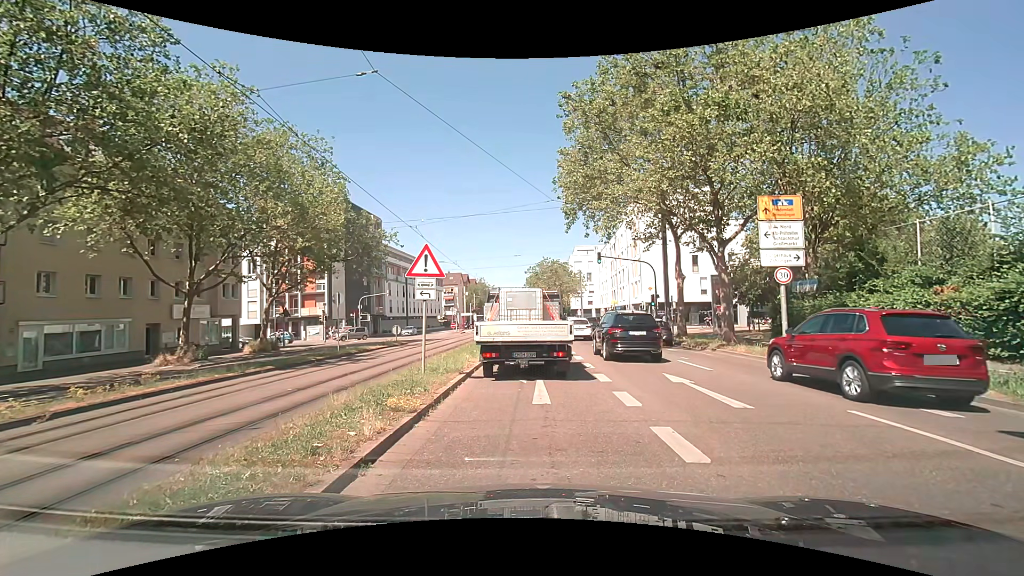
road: primary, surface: asphalt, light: Day
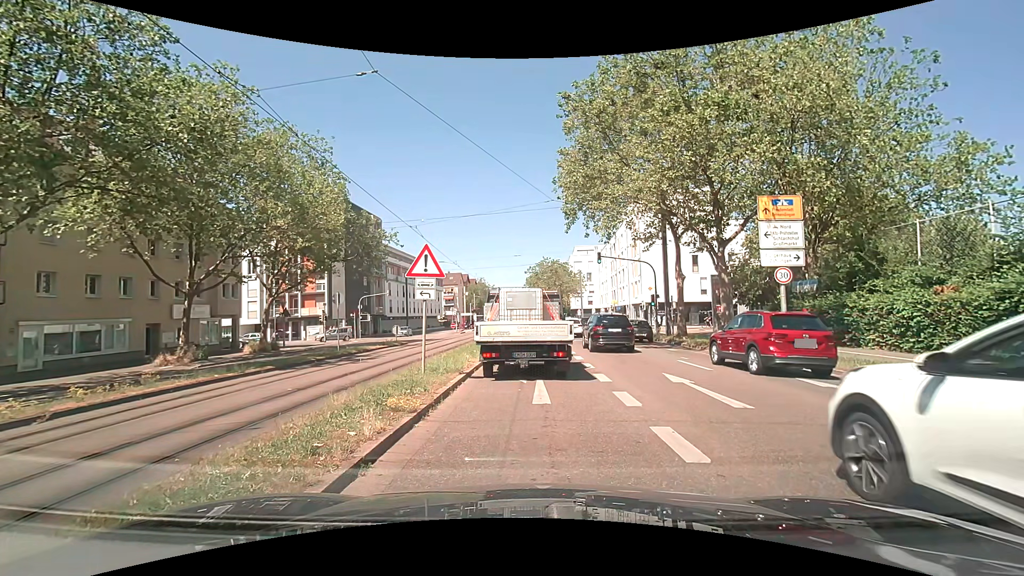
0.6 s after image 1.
(0.0, 0.0) m; 0°
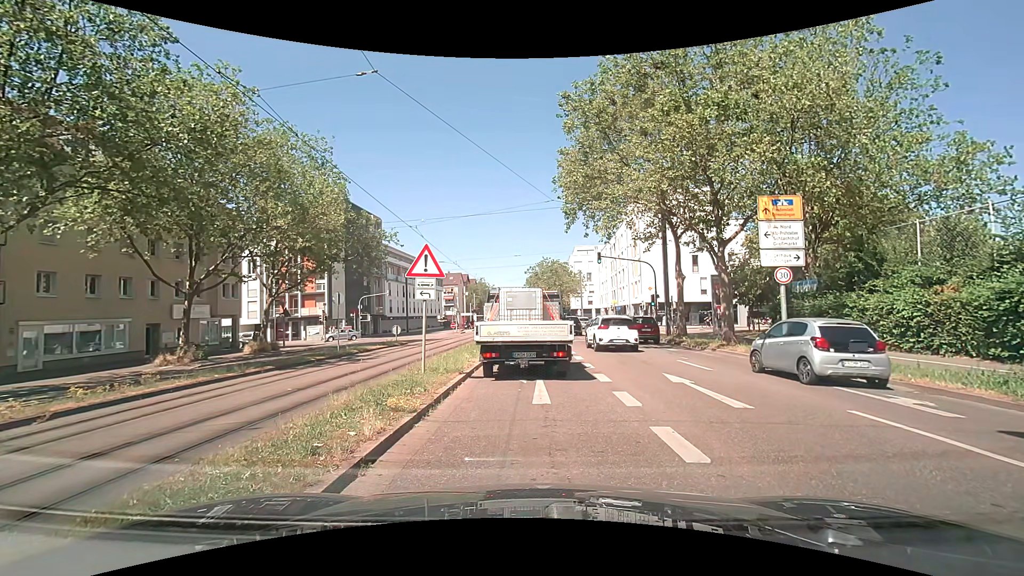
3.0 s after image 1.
(0.0, 0.0) m; 0°
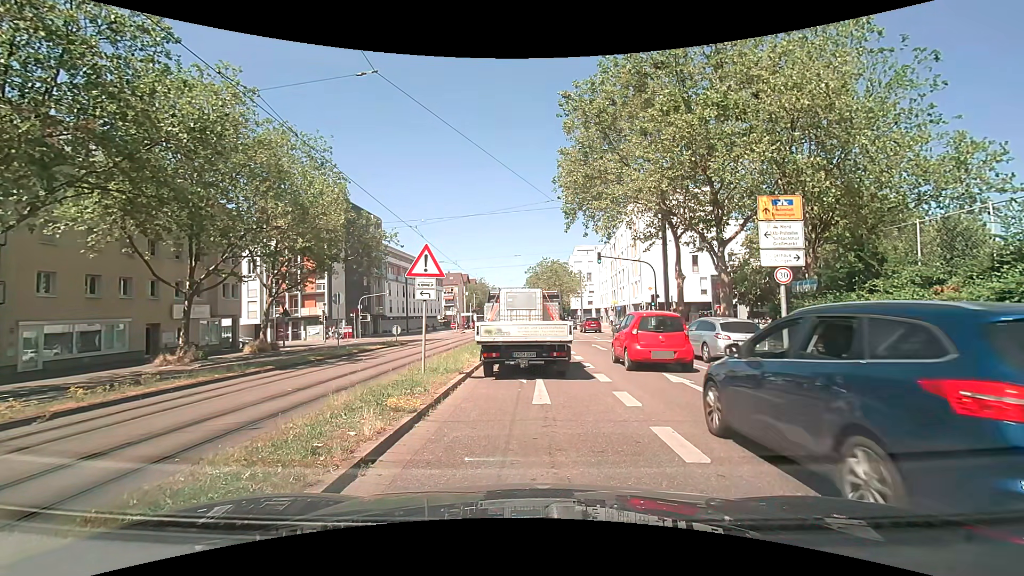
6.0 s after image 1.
(0.0, 0.0) m; 0°
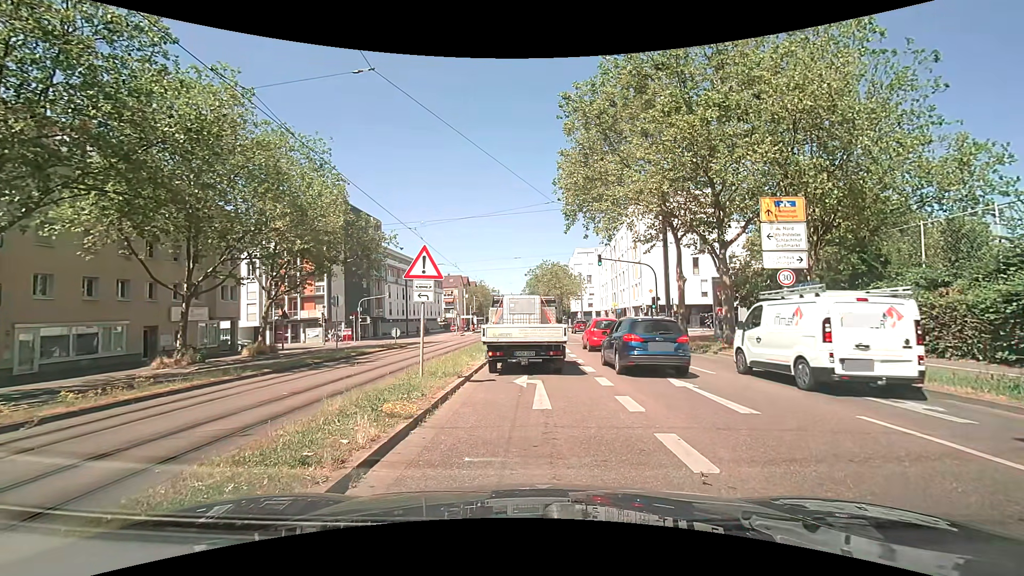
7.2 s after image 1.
(0.0, +0.2) m; 0°
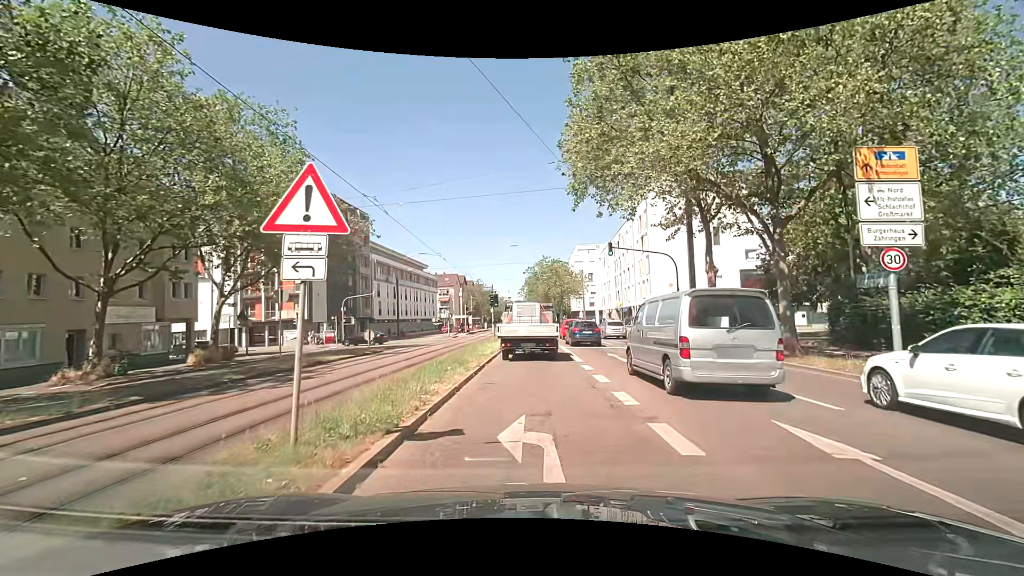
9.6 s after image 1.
(+0.2, +5.8) m; +1°
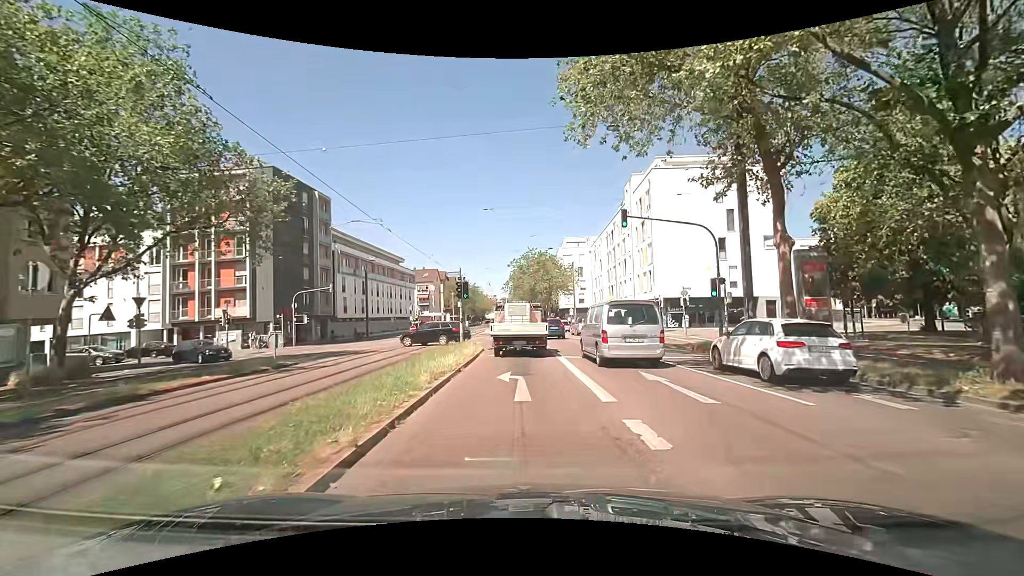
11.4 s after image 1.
(+0.2, +9.1) m; +2°
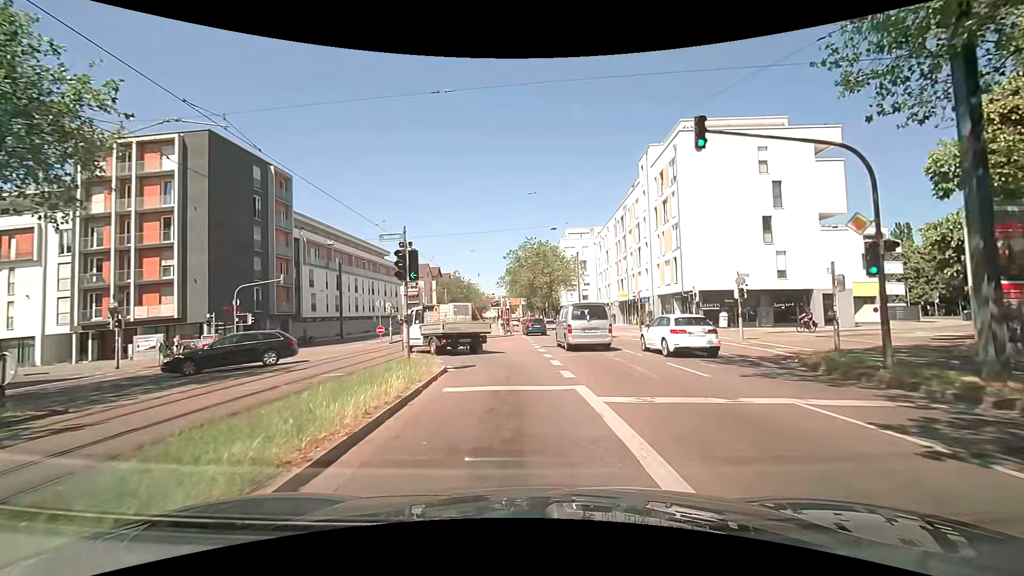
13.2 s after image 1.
(0.0, +10.2) m; -1°
(0, +10) (-2, +20) (-7, +28) (-16, +33) (-26, +34) (-36, +34) (-46, +34) (-56, +34) (-66, +34) (-76, +35) m
